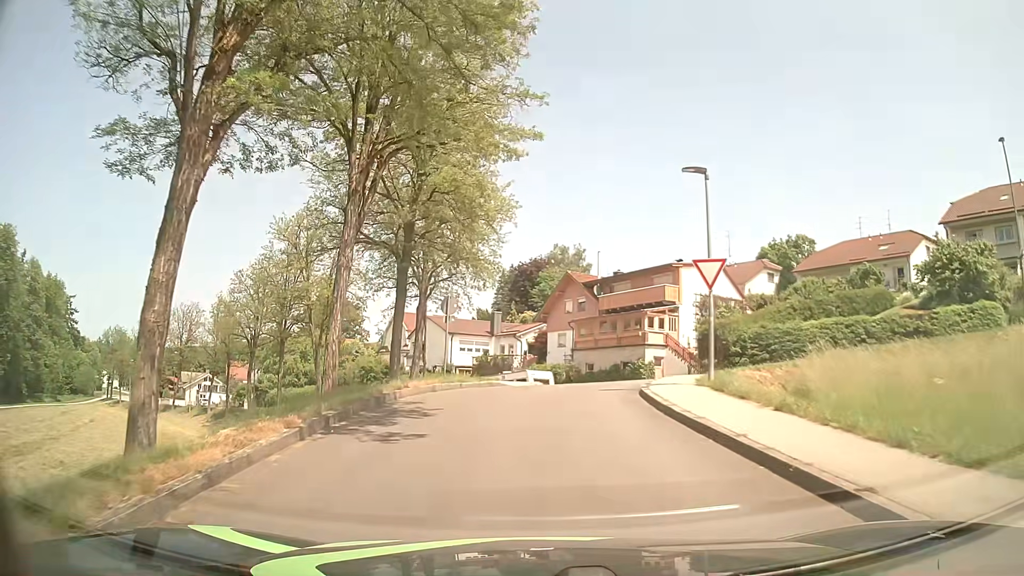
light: Day
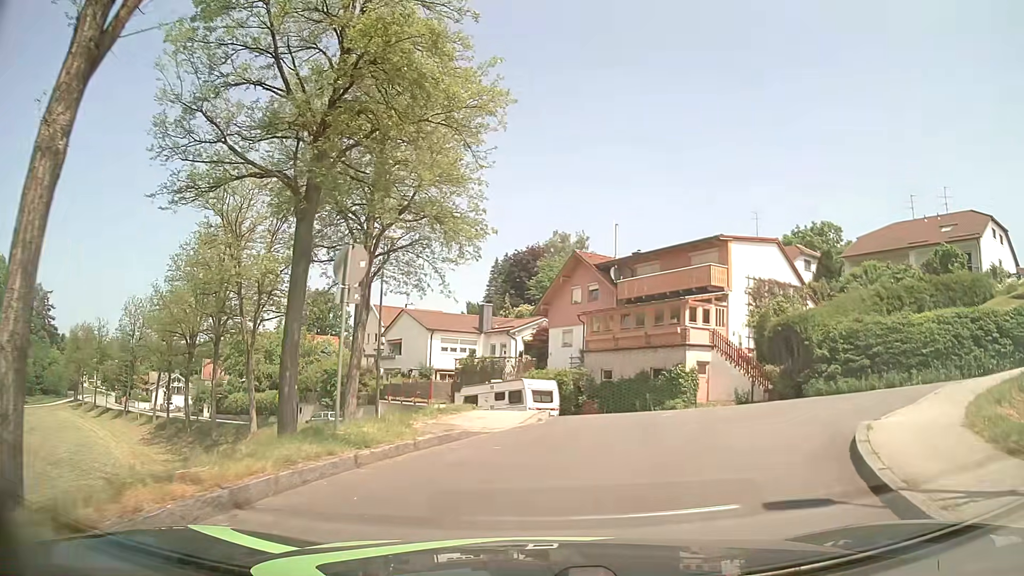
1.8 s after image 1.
(-0.1, +11.7) m; +2°
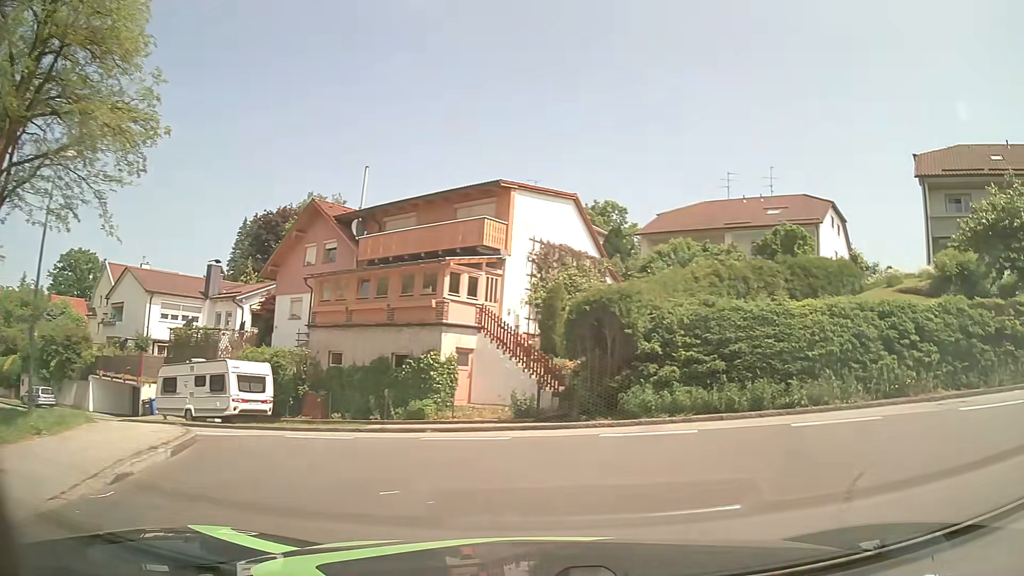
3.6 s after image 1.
(+1.0, +8.6) m; +20°
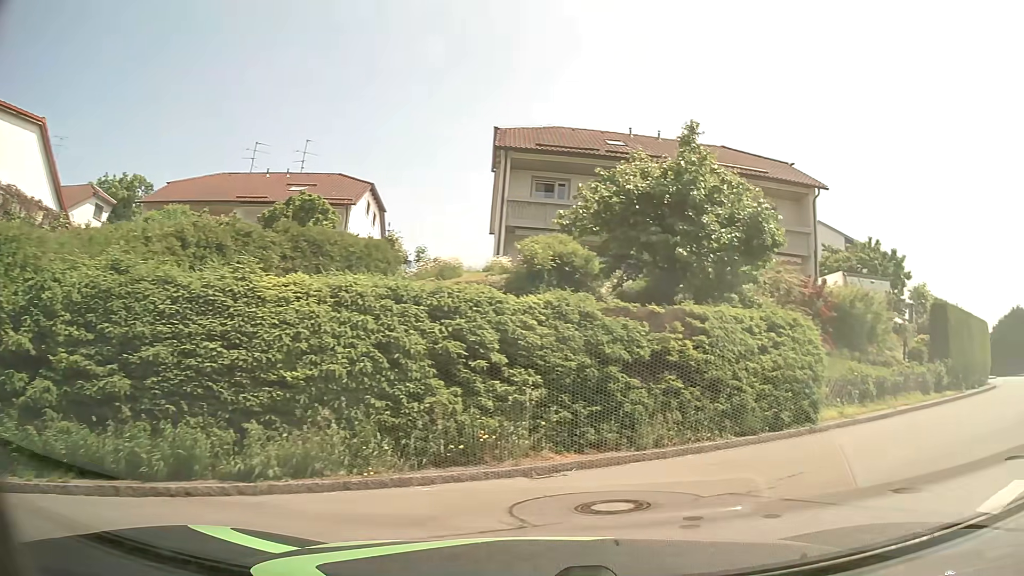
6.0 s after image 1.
(+2.8, +8.2) m; +40°
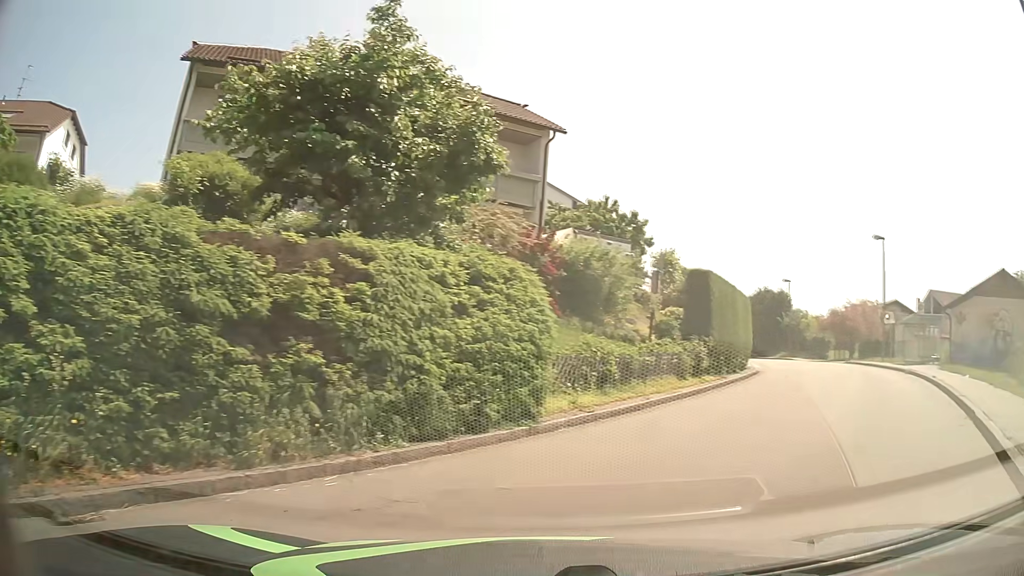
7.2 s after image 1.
(+1.0, +4.5) m; +25°
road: unclassified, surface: asphalt
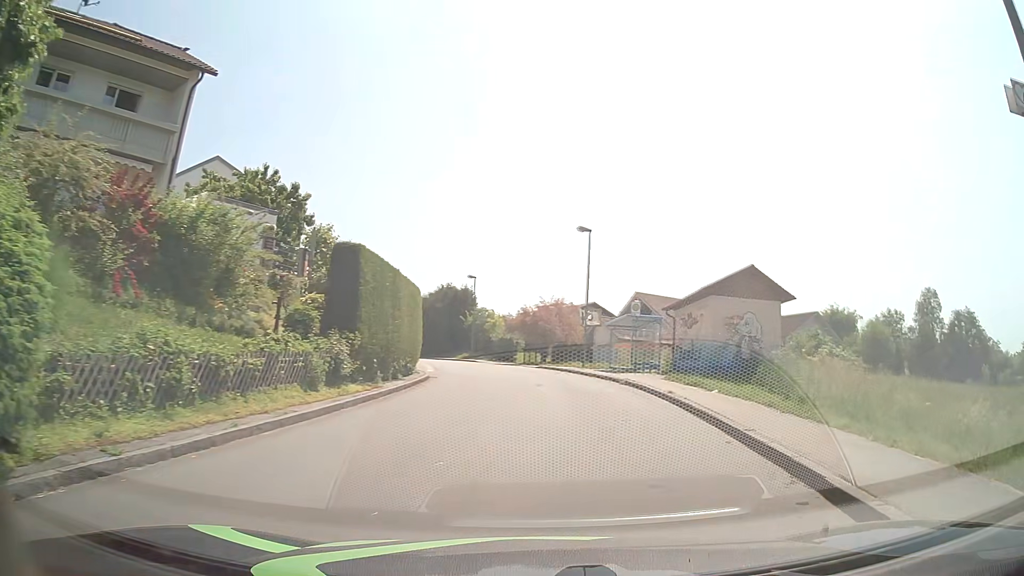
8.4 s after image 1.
(+1.4, +5.2) m; +27°
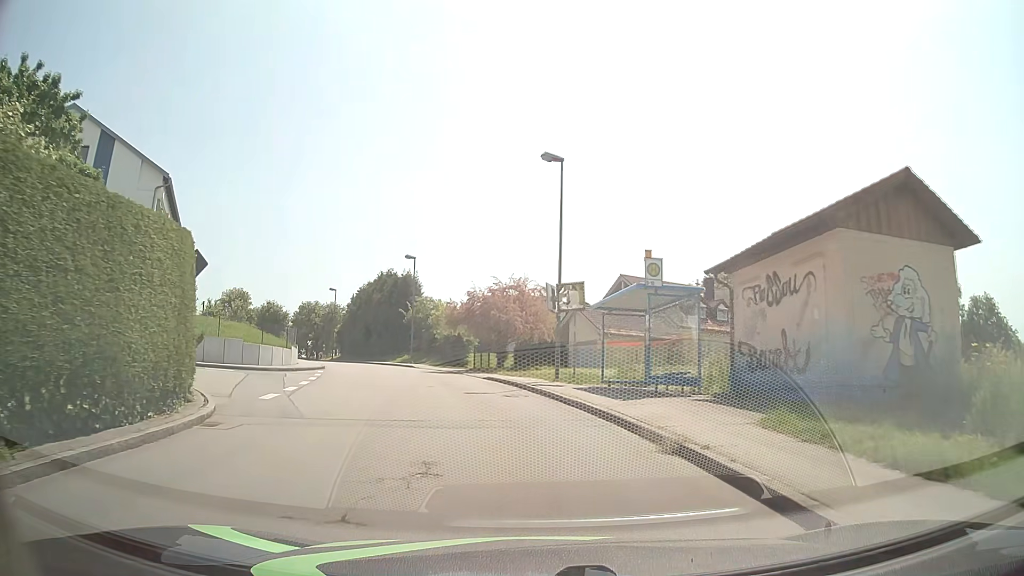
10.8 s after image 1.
(+1.1, +14.9) m; +3°
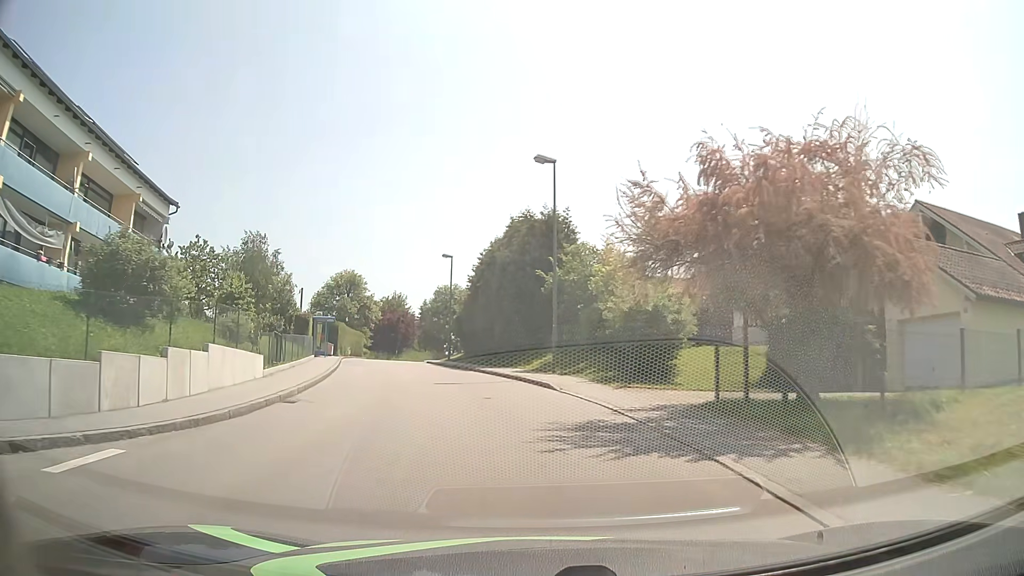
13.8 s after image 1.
(-3.2, +25.5) m; -14°
(-1, +10) (-2, +20) (-4, +30) (-7, +39) (-10, +49) (-12, +59) (-13, +69) (-13, +79) (-11, +88) (-7, +98) m
